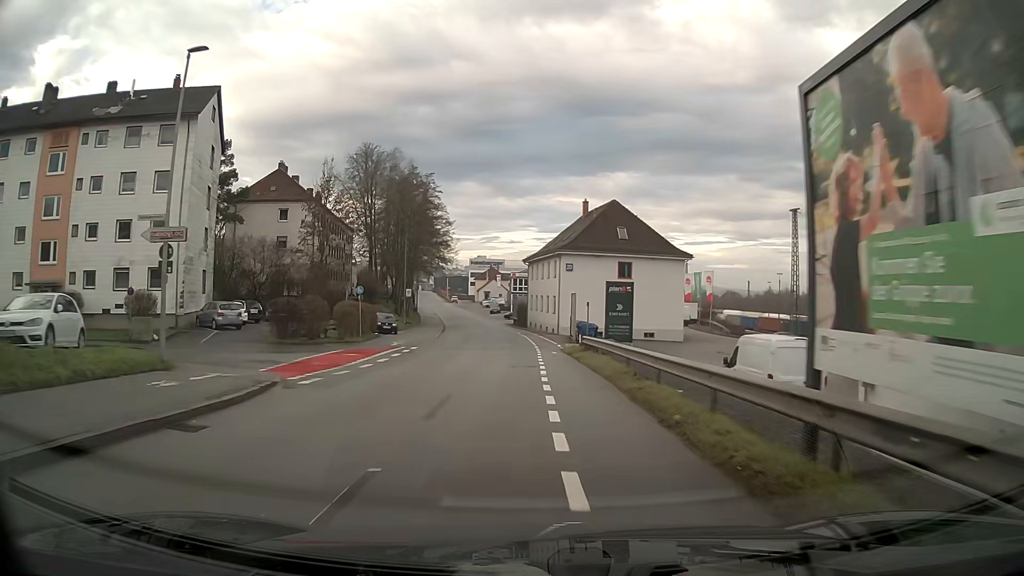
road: residential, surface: asphalt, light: Day
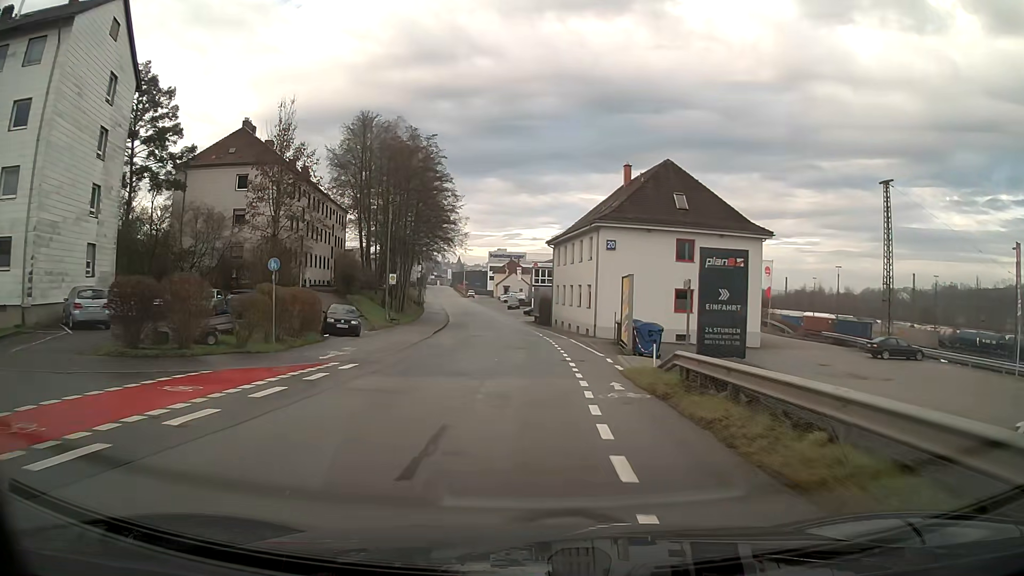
(-0.3, +15.4) m; -2°
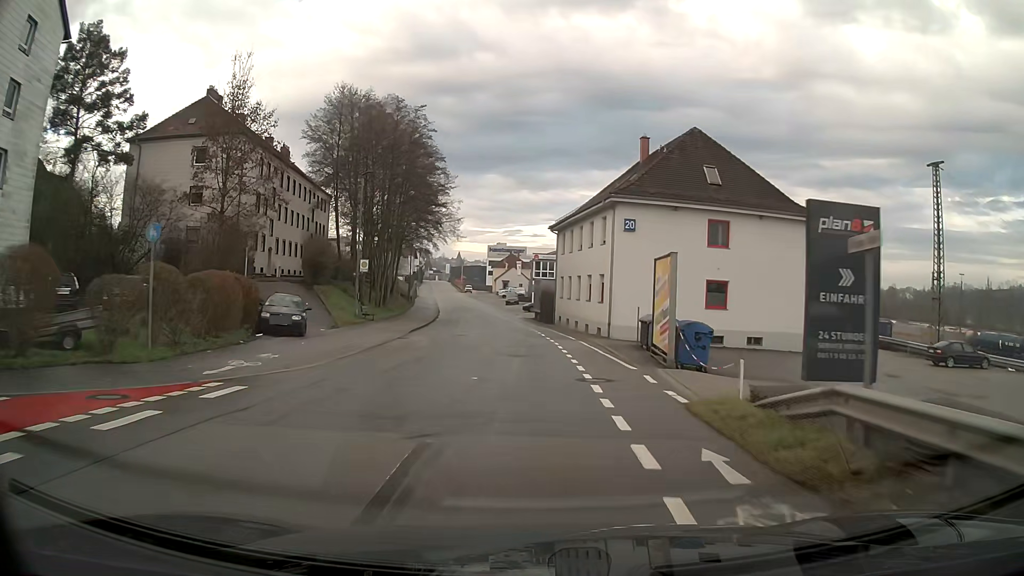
(0.0, +7.7) m; 0°
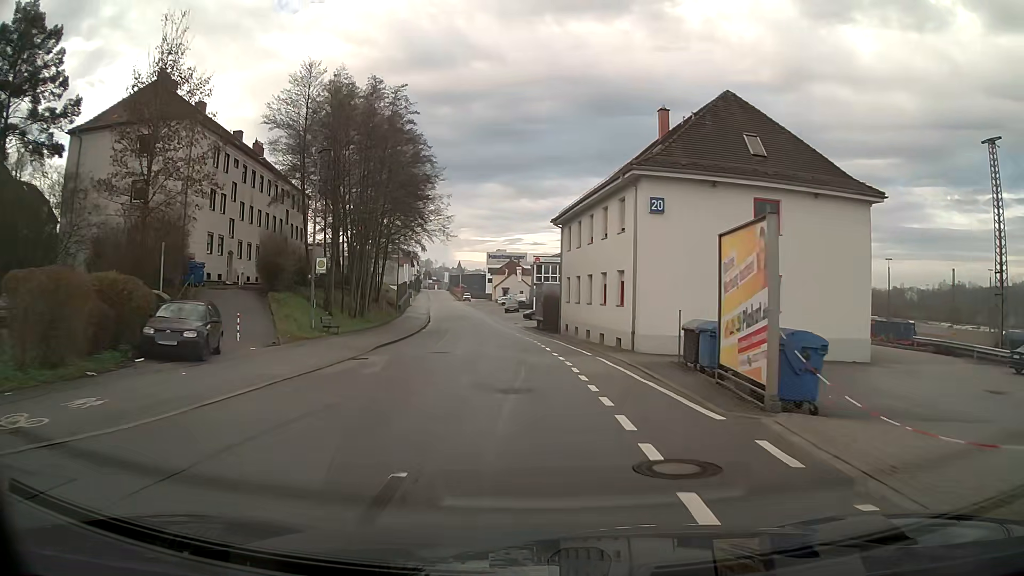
(0.0, +7.7) m; 0°
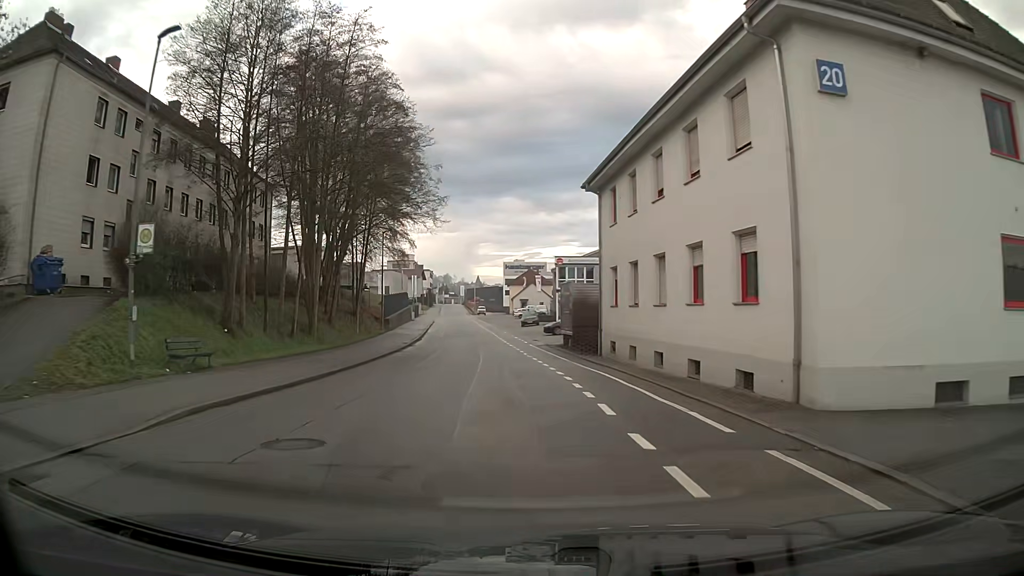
(-0.2, +15.3) m; -2°
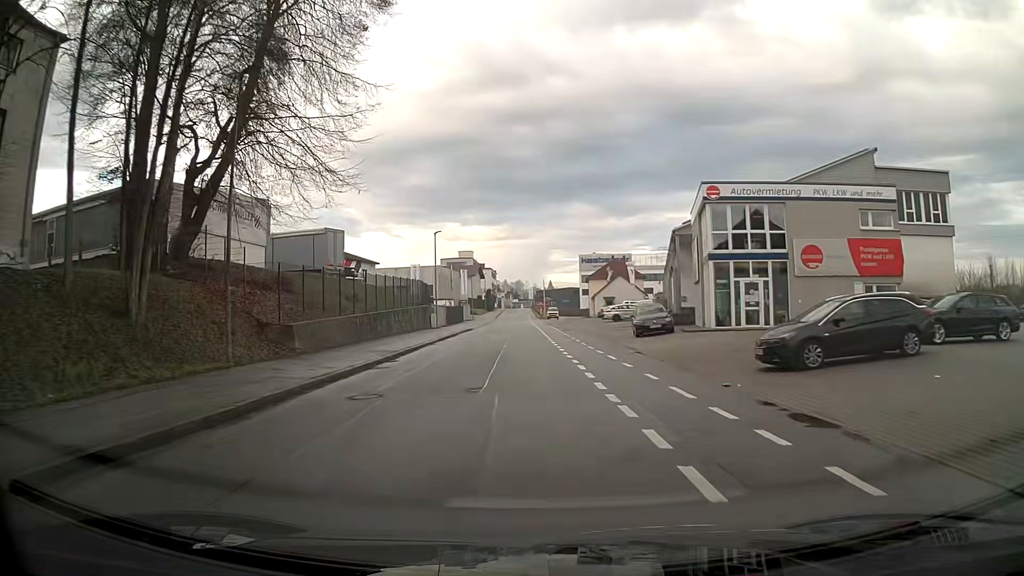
(-2.4, +37.8) m; -6°
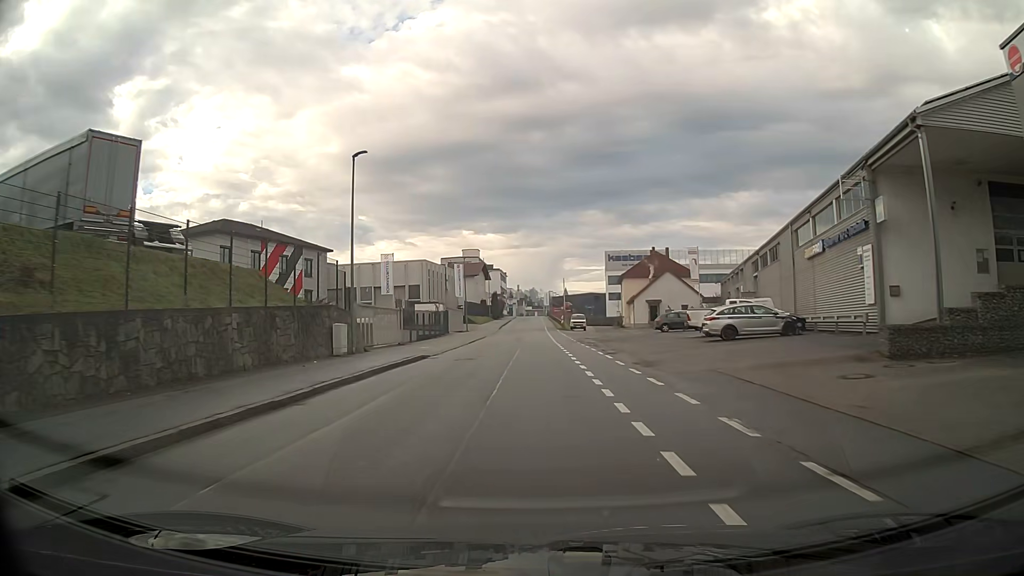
(-0.3, +29.9) m; -1°
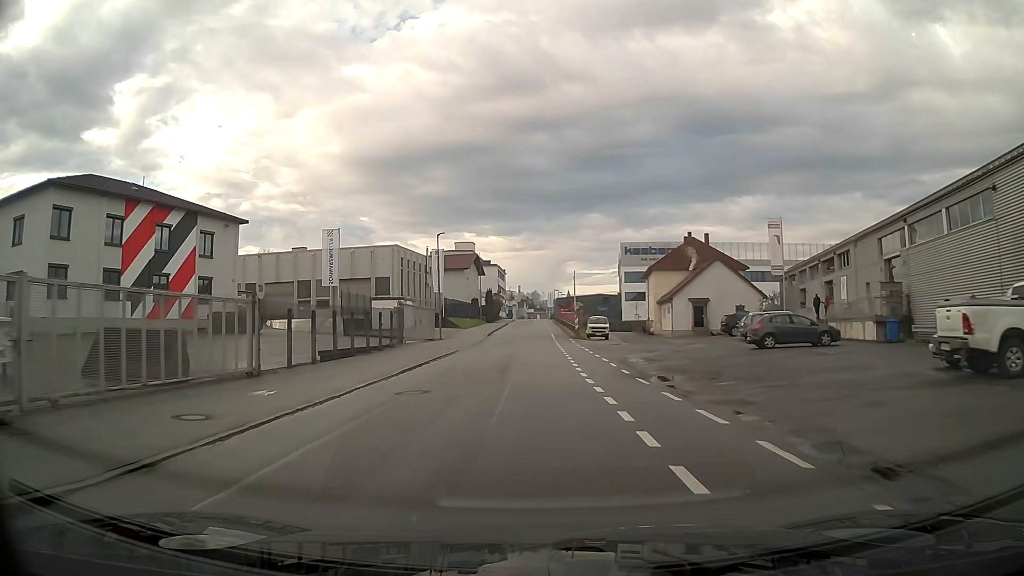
(0.0, +22.4) m; 0°
(0, +10) (0, +20) (0, +30) (0, +40) (0, +50) (0, +60) (0, +70) (+1, +80) (+1, +90) (+1, +100) m
